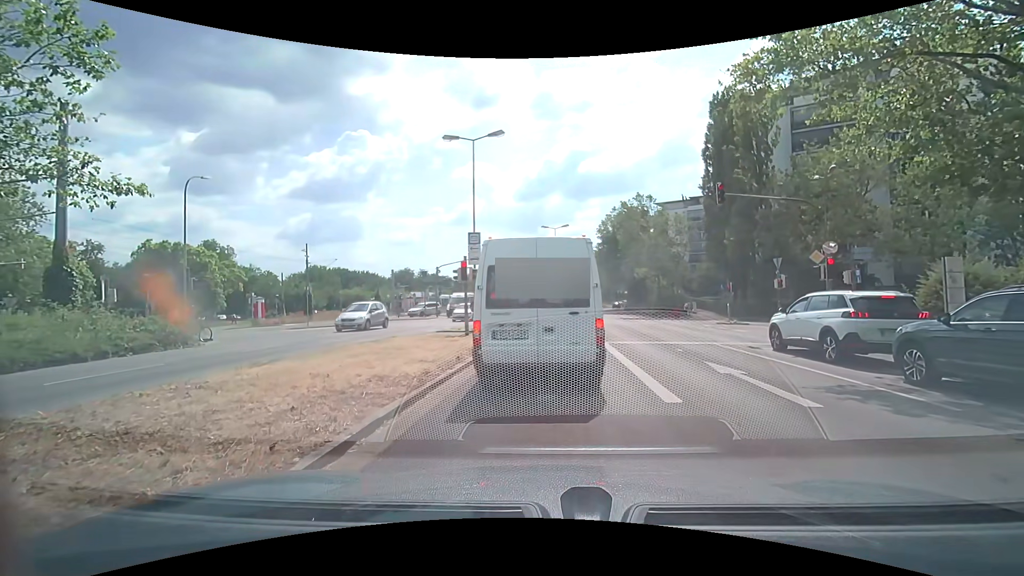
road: secondary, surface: asphalt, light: Day
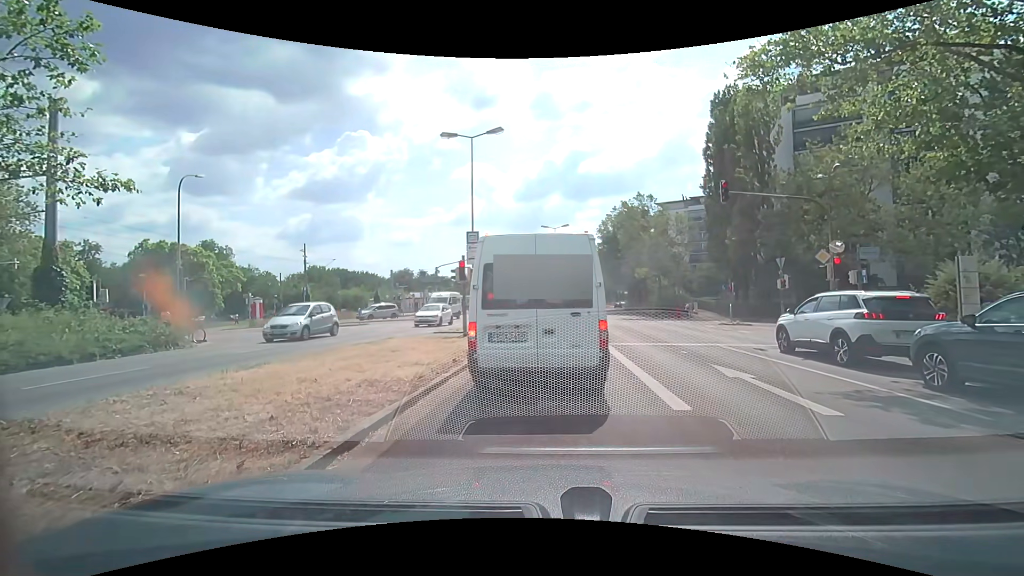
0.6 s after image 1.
(0.0, +0.4) m; 0°
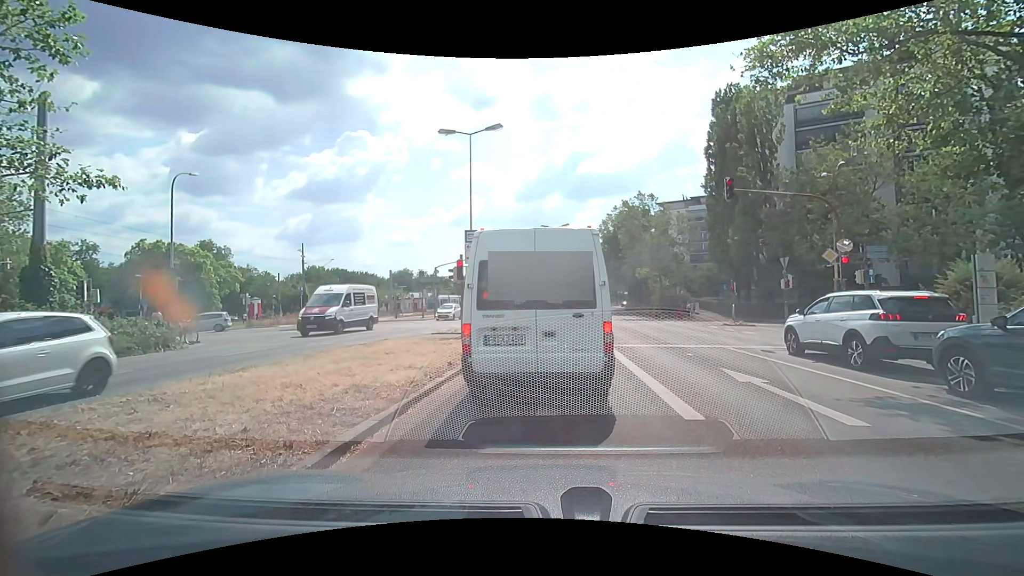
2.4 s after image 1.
(0.0, +0.5) m; 0°
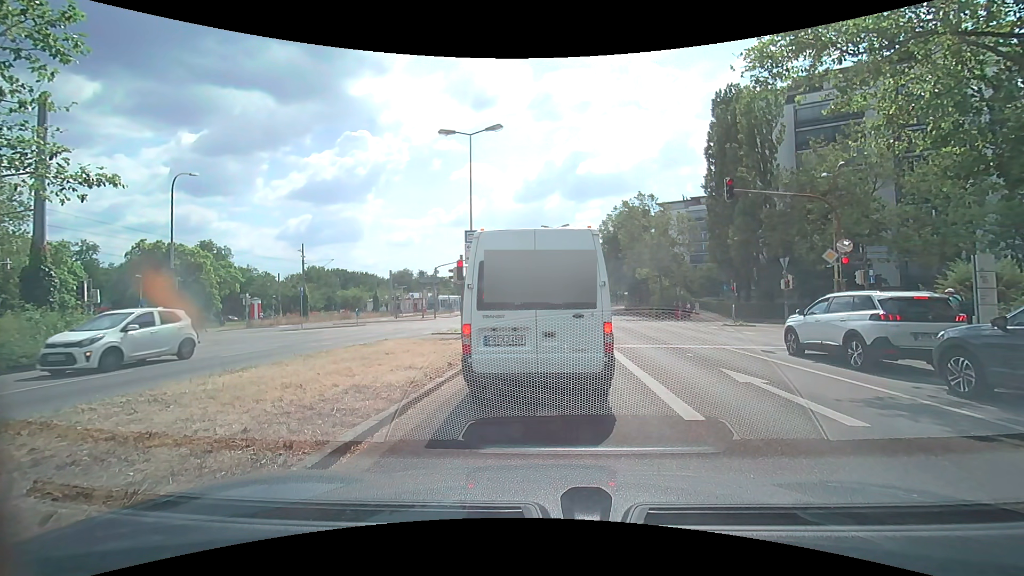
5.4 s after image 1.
(0.0, +0.1) m; 0°
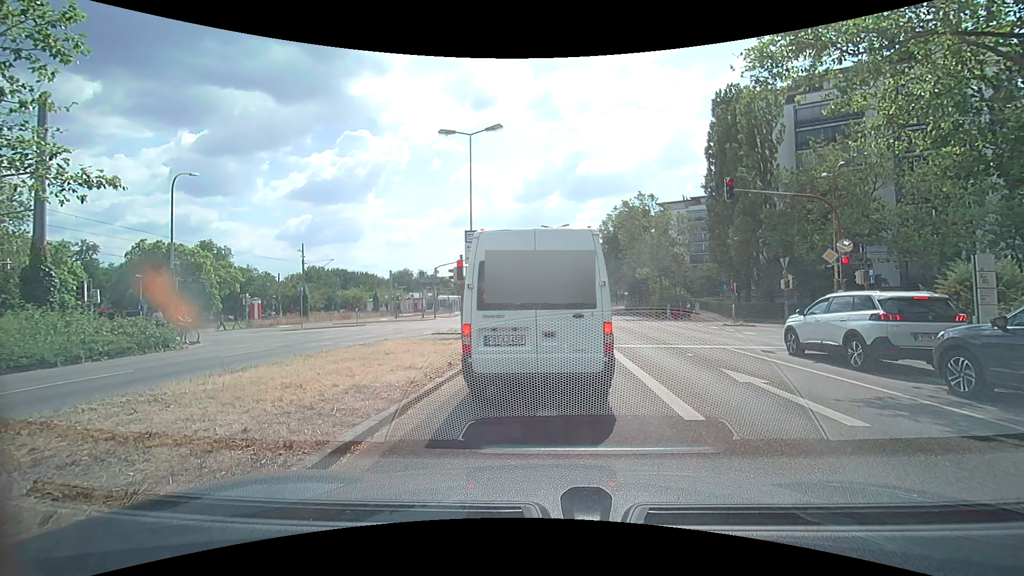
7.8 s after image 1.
(0.0, 0.0) m; 0°
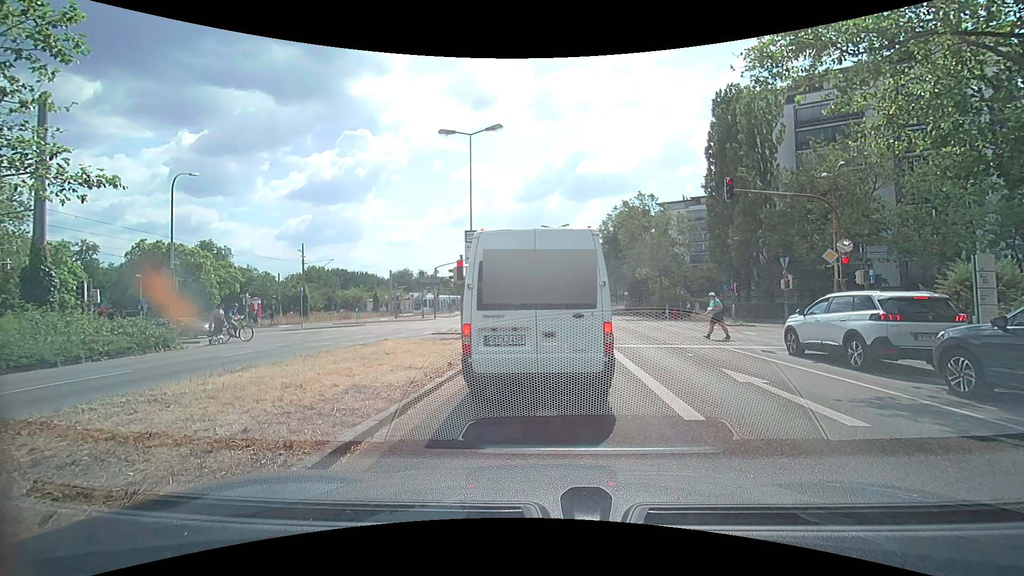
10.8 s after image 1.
(0.0, 0.0) m; 0°
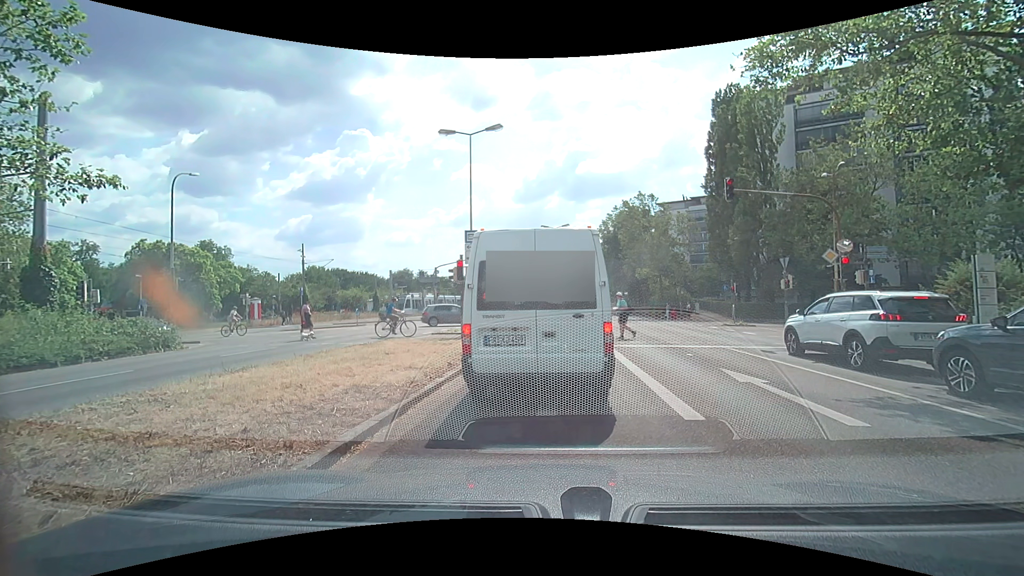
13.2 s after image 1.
(0.0, 0.0) m; 0°
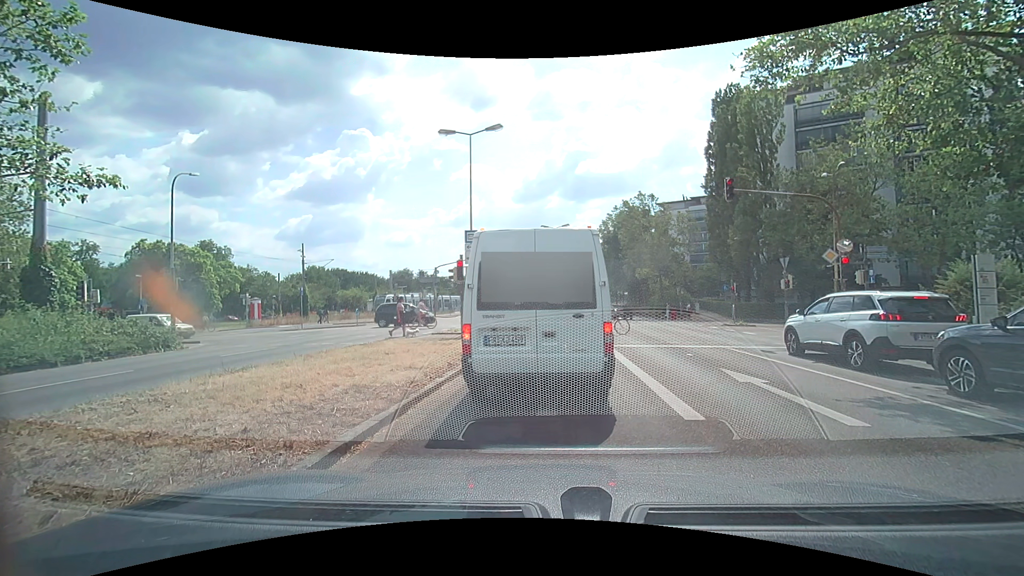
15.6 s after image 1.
(0.0, 0.0) m; 0°
